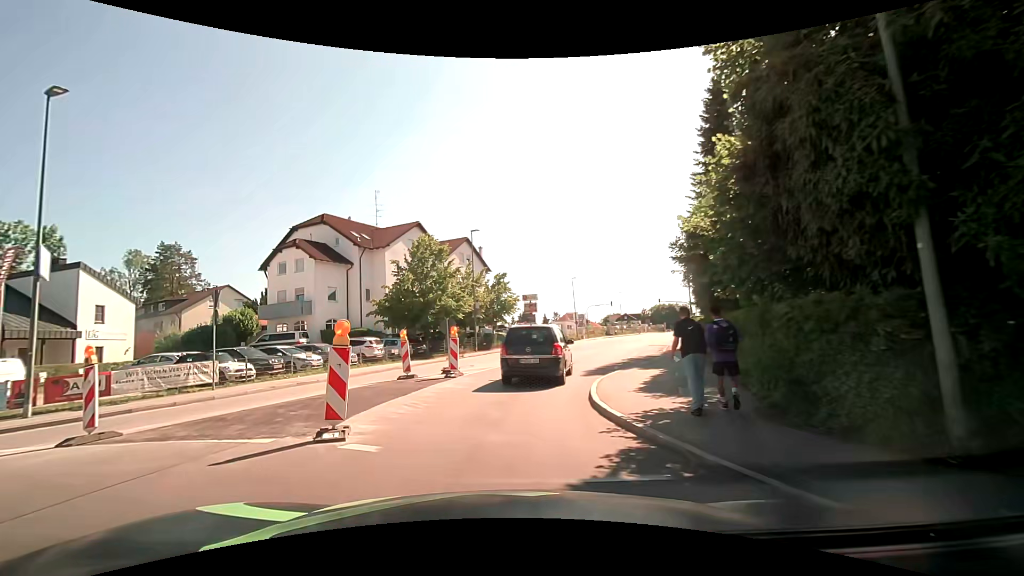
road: tertiary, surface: asphalt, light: Day
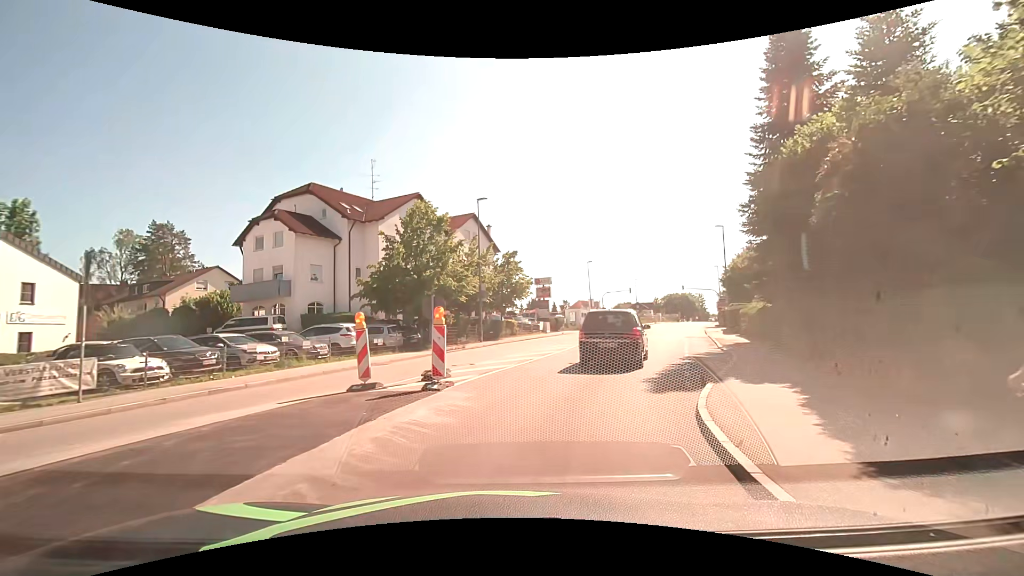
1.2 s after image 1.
(-0.2, +6.6) m; -1°
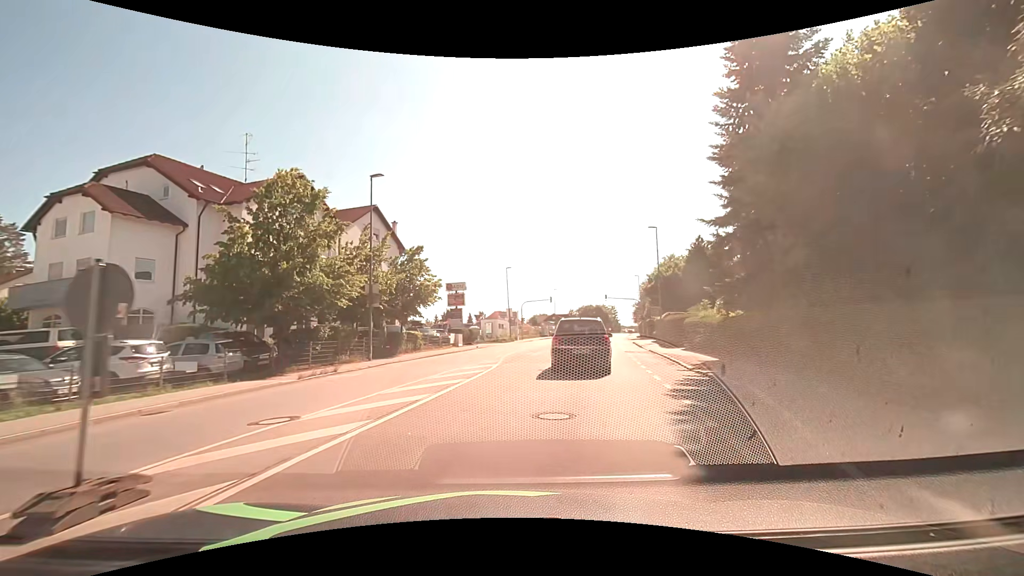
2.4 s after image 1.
(+0.7, +7.5) m; +11°
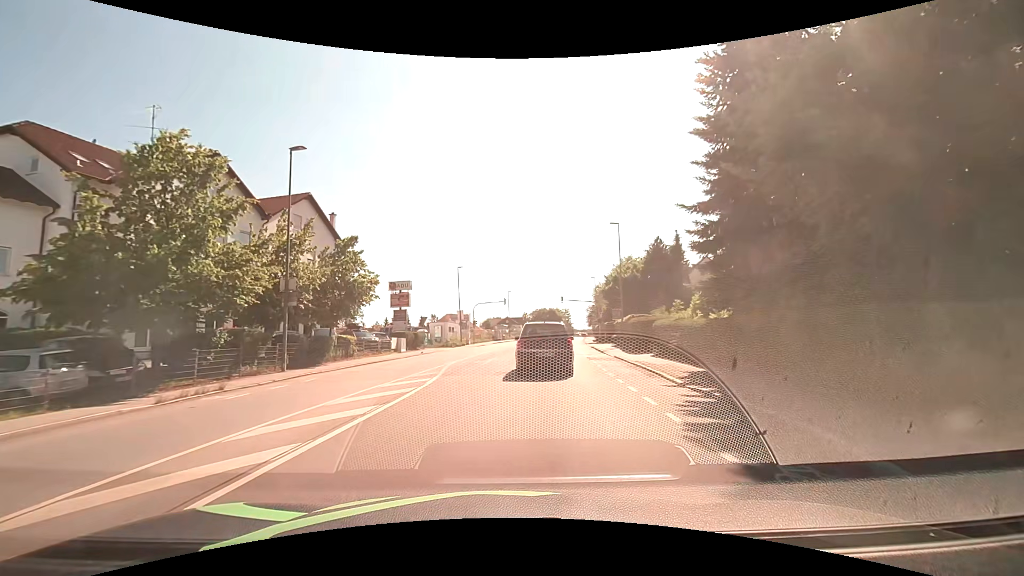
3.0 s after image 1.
(+0.2, +4.0) m; +5°
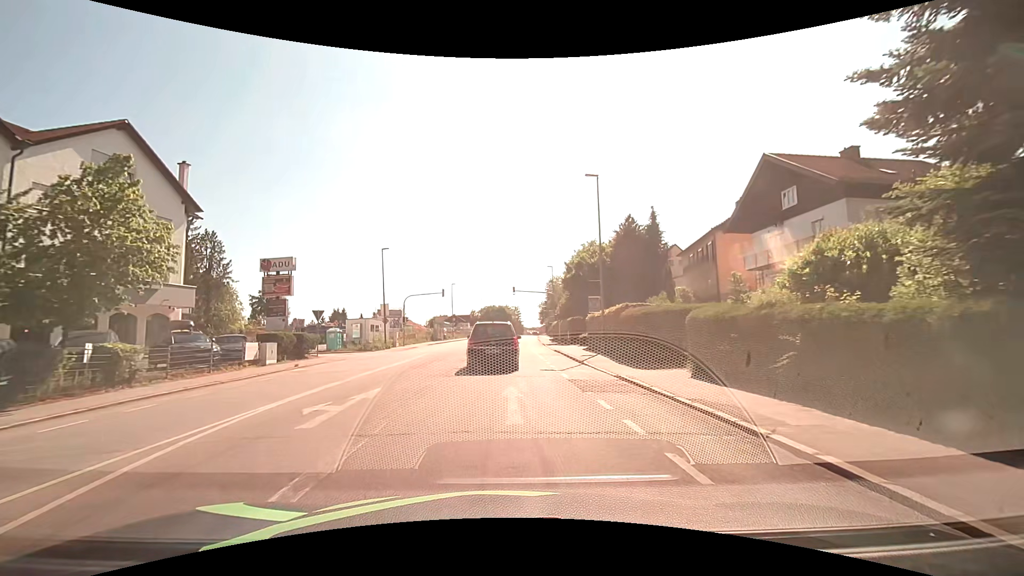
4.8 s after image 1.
(+1.0, +13.2) m; +6°
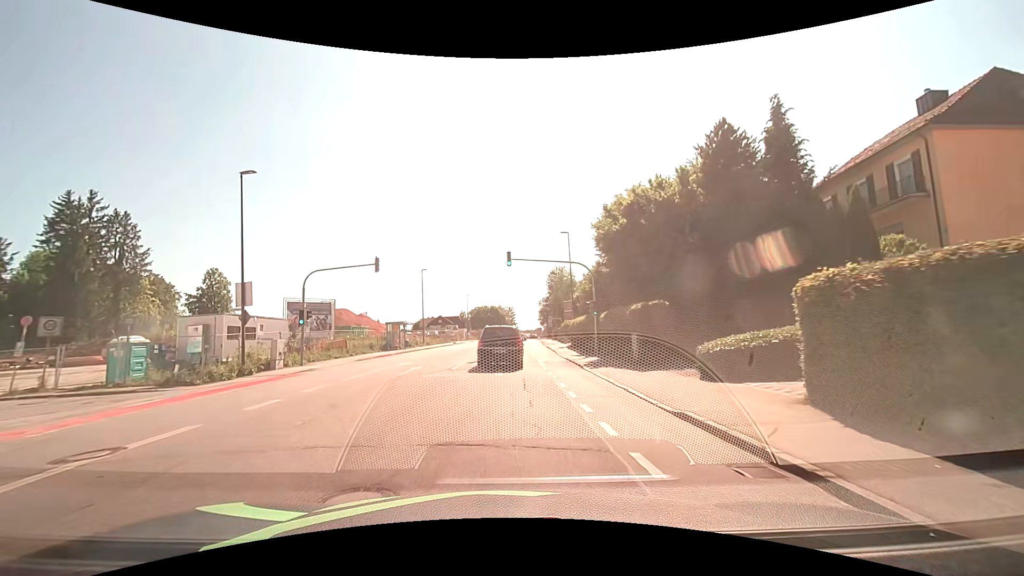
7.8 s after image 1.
(+0.1, +26.1) m; +1°
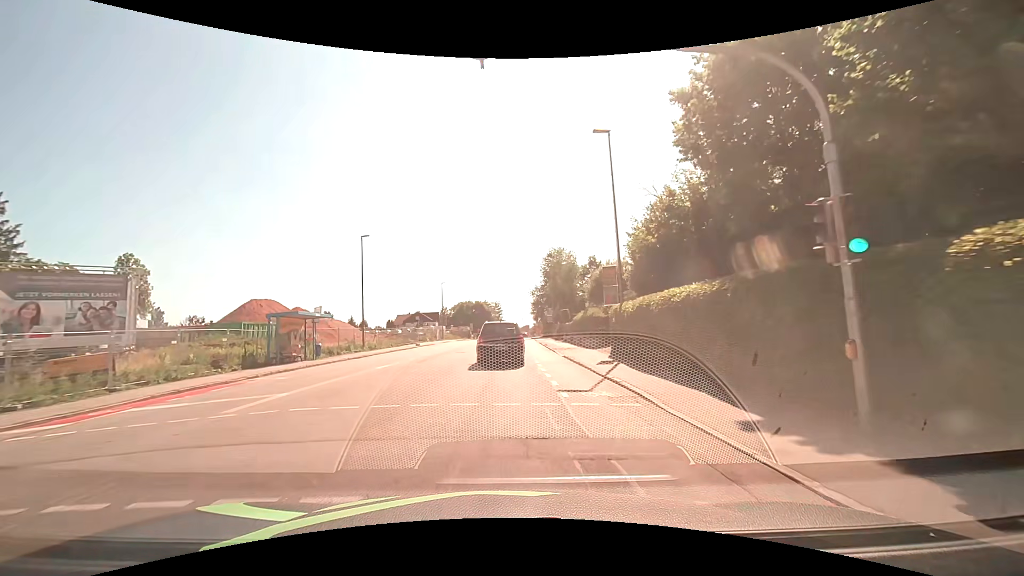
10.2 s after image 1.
(+0.2, +22.6) m; +1°
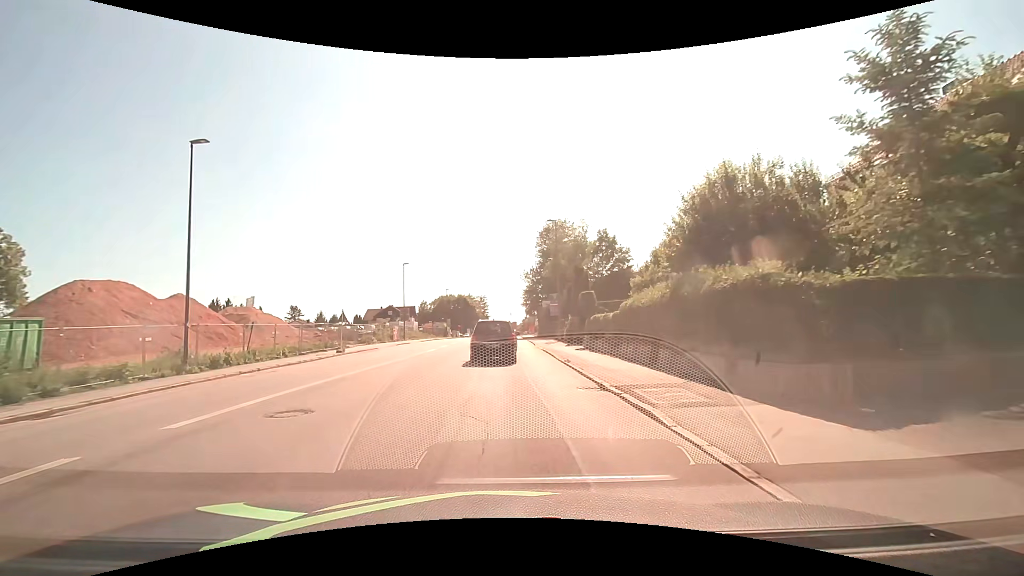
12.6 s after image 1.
(+0.6, +22.1) m; +2°
(0, +10) (0, +20) (0, +30) (0, +40) (0, +50) (0, +60) (+1, +70) (+1, +80) (+1, +90) (+1, +100) m
